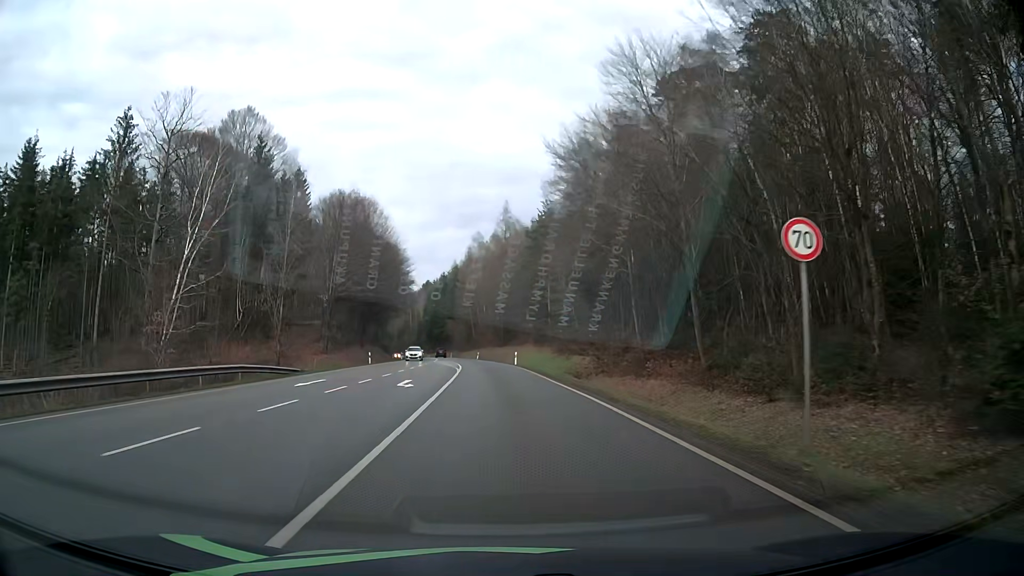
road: secondary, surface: asphalt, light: Day
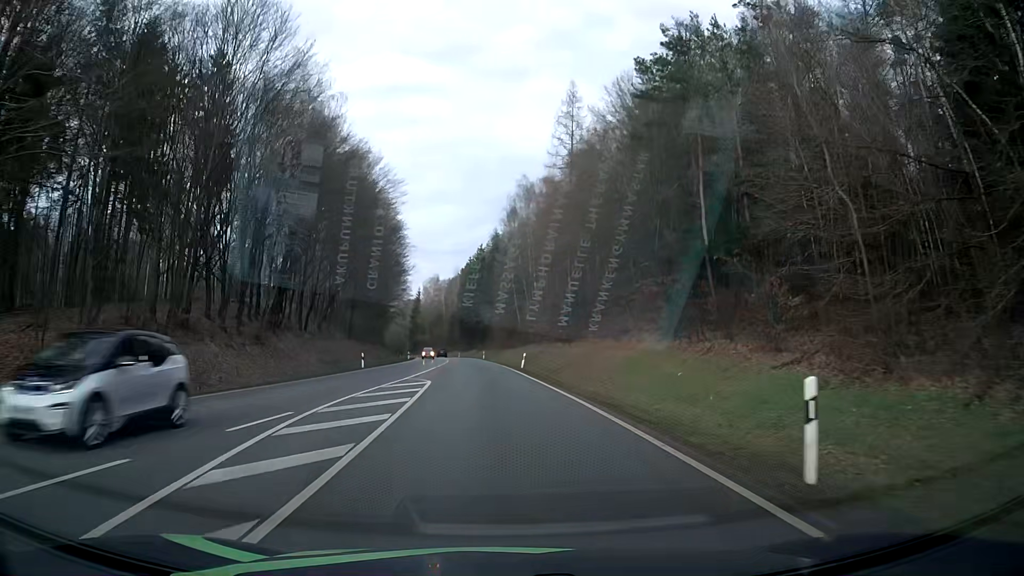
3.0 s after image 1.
(-1.5, +51.5) m; -4°
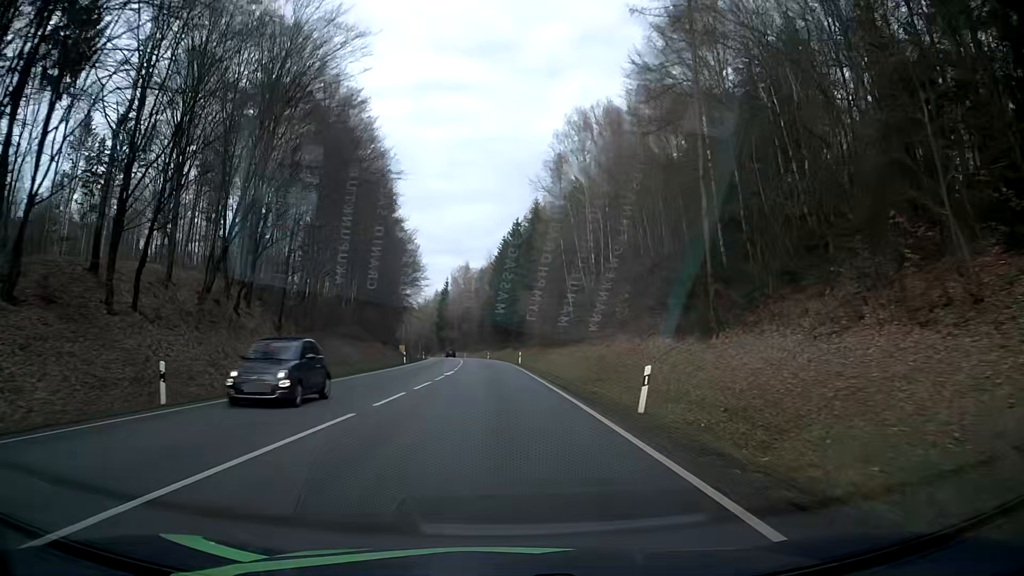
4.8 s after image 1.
(-0.8, +31.9) m; -3°
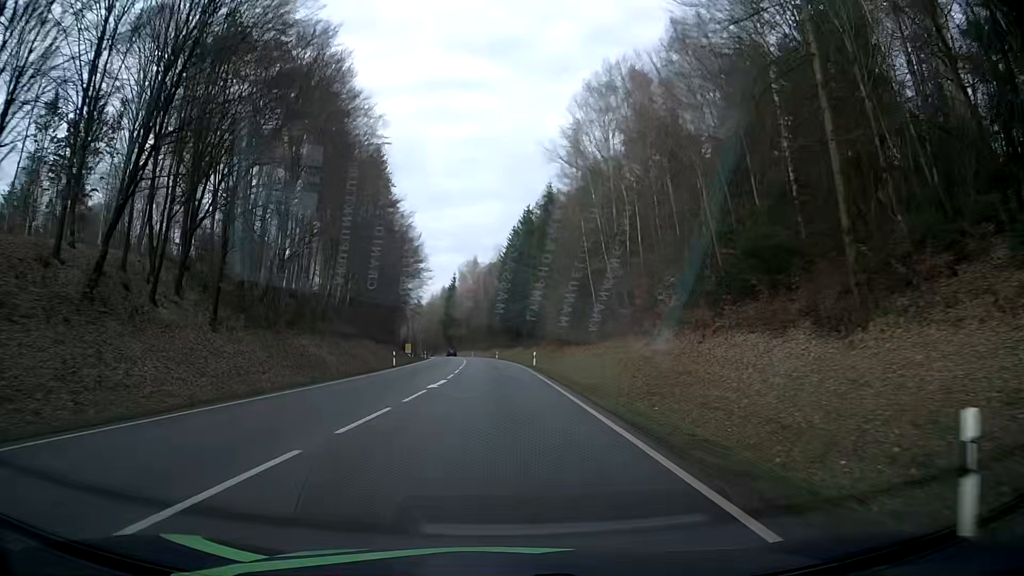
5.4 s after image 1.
(-0.1, +10.7) m; -1°
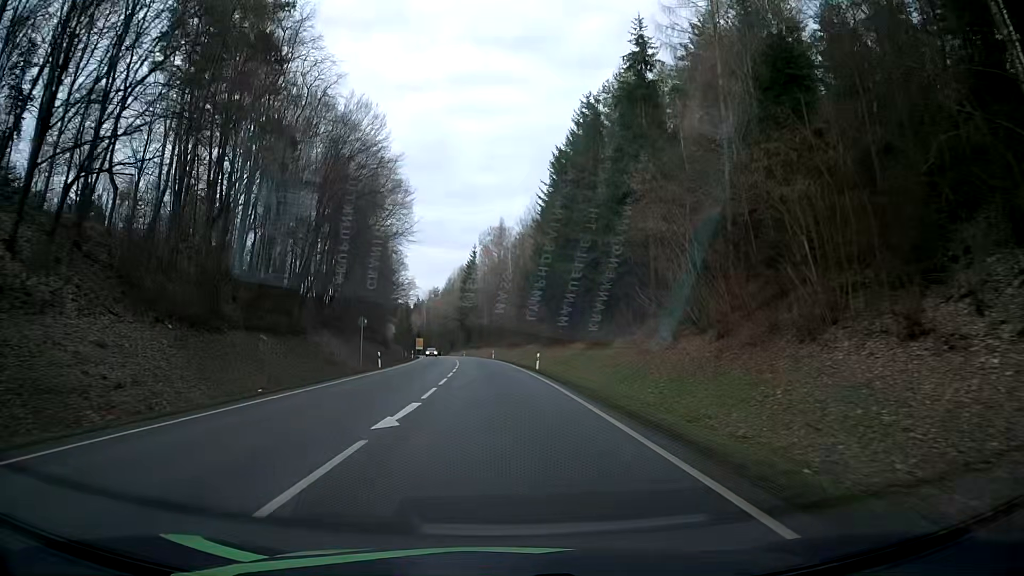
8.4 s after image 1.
(-1.1, +53.3) m; -2°
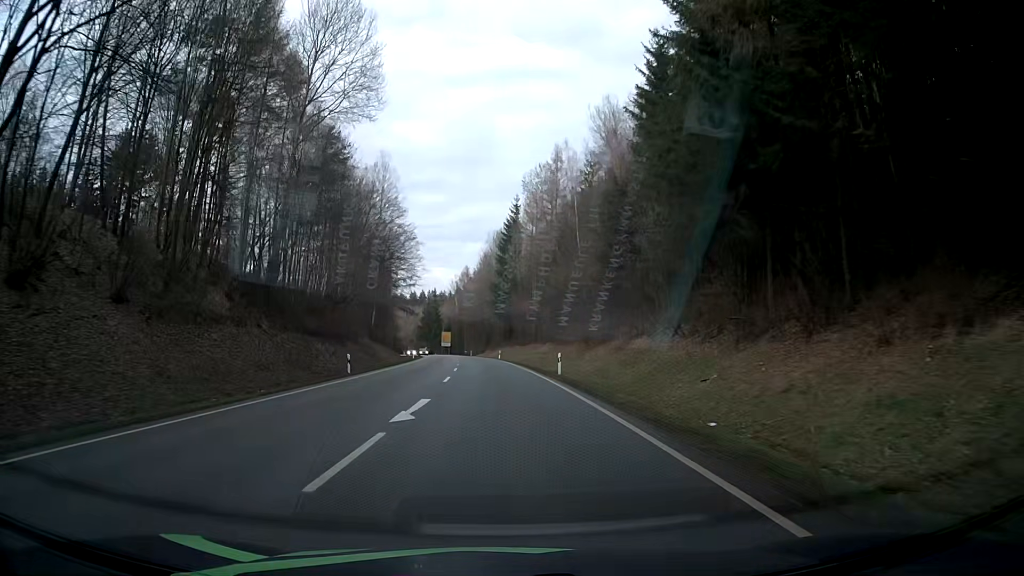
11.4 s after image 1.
(-2.0, +53.7) m; -4°
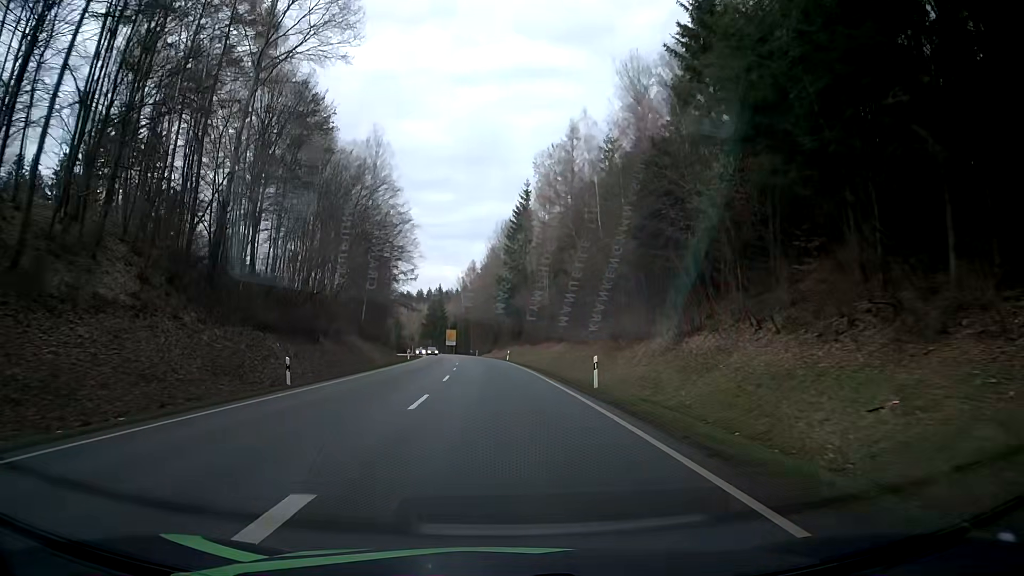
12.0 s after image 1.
(-0.1, +10.8) m; -1°
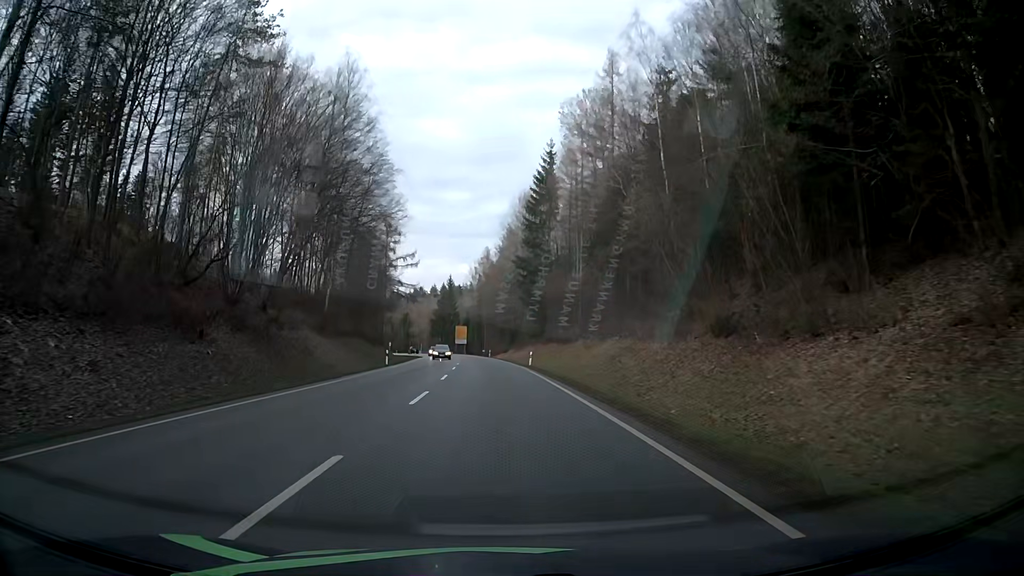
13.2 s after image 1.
(-0.4, +21.5) m; -2°
(0, +10) (0, +20) (0, +30) (-1, +40) (-1, +50) (-2, +60) (-3, +70) (-3, +80) (-5, +90) (-6, +100) m
